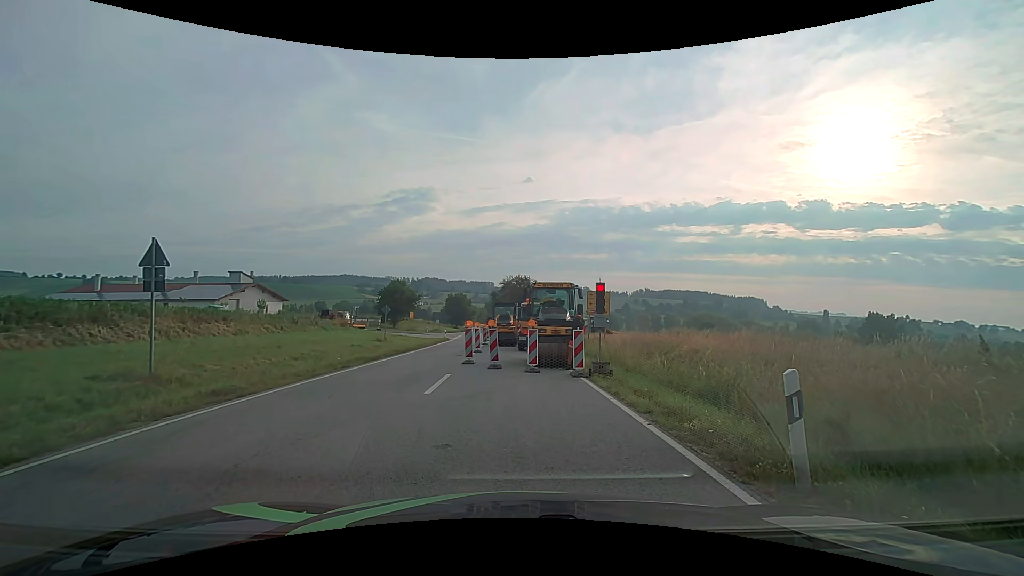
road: secondary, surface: asphalt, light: Day
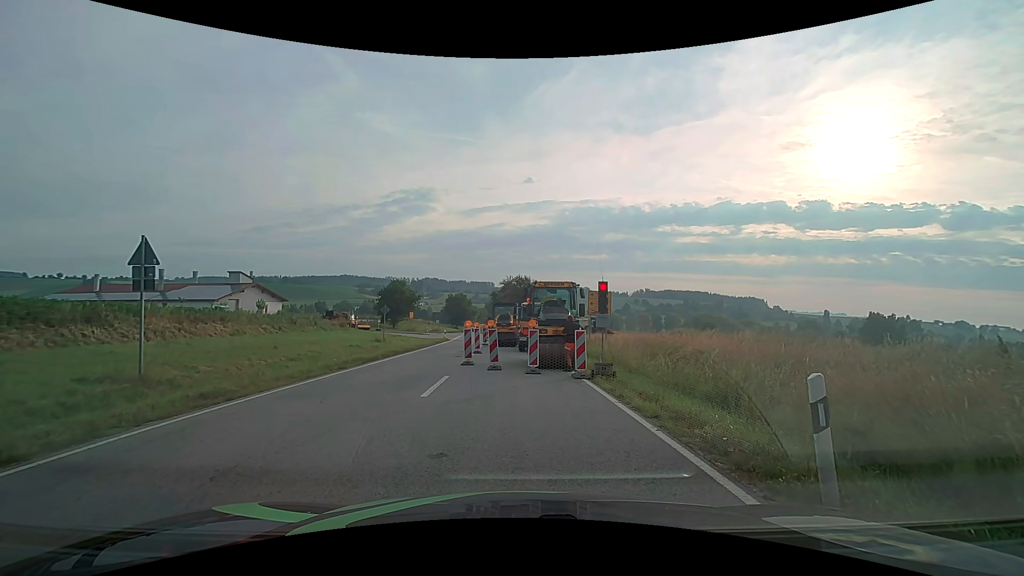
(0.0, +0.4) m; 0°
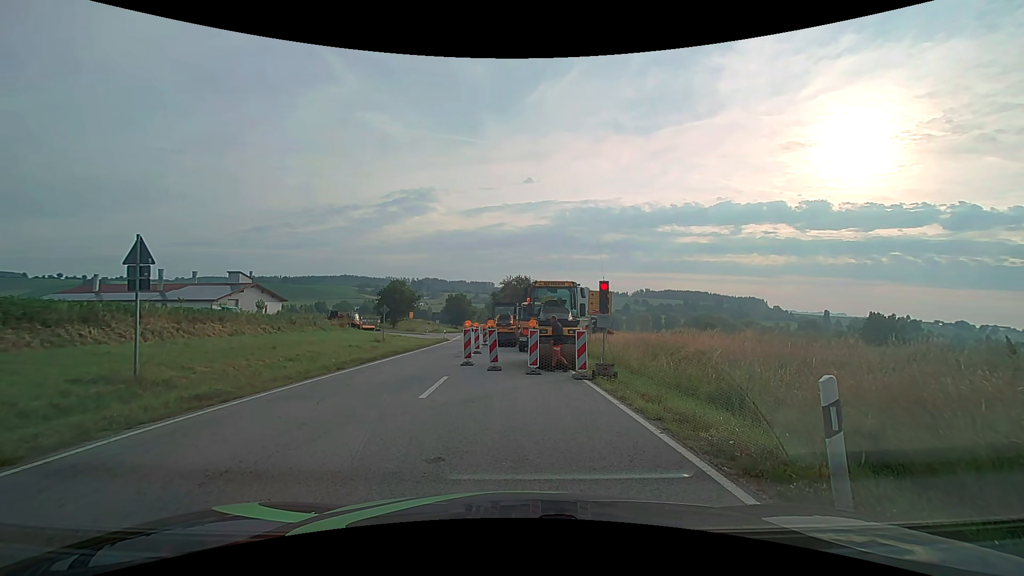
(0.0, +0.2) m; 0°
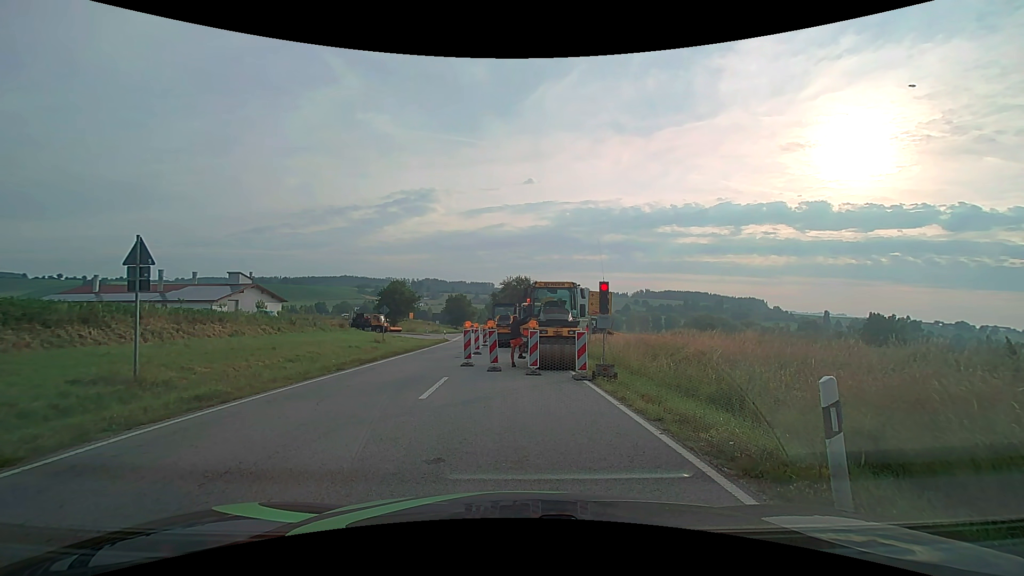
(0.0, +0.1) m; 0°
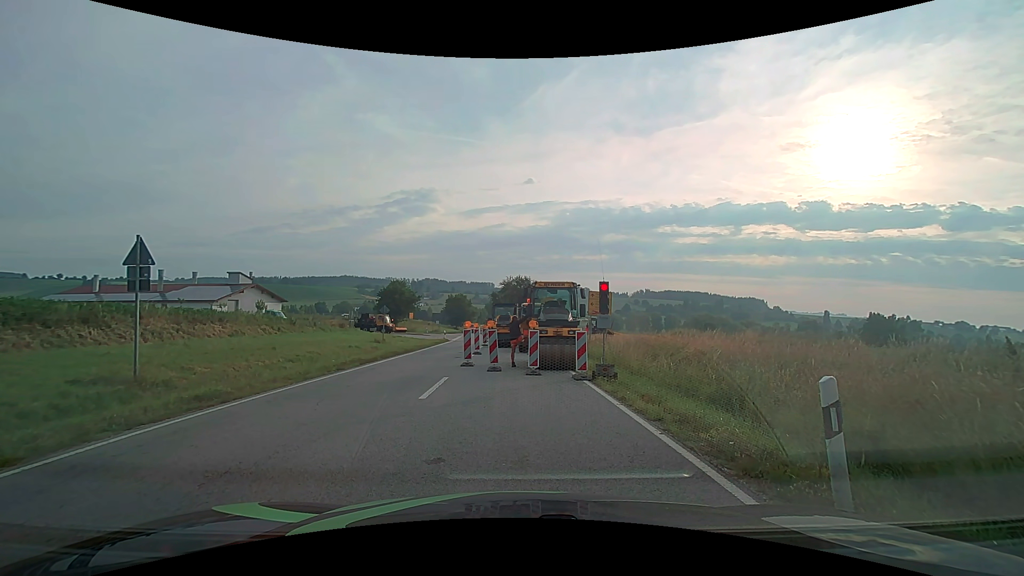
(0.0, 0.0) m; 0°
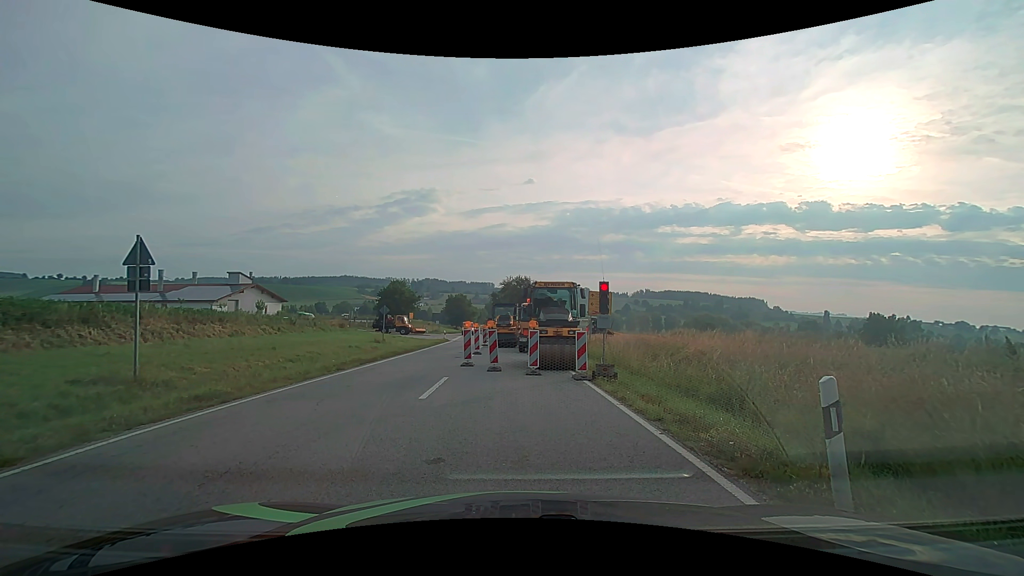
(0.0, 0.0) m; 0°
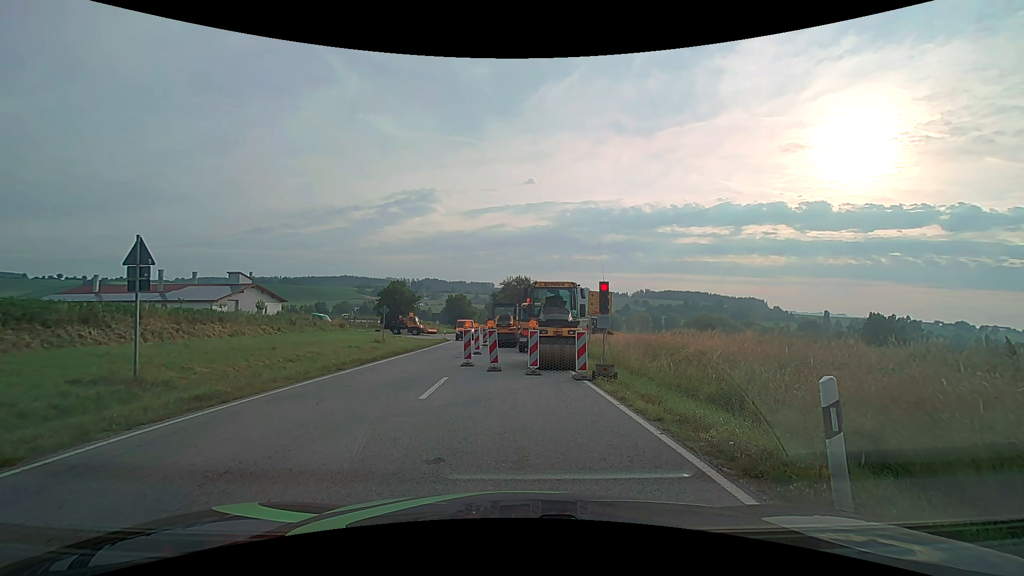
(0.0, 0.0) m; 0°
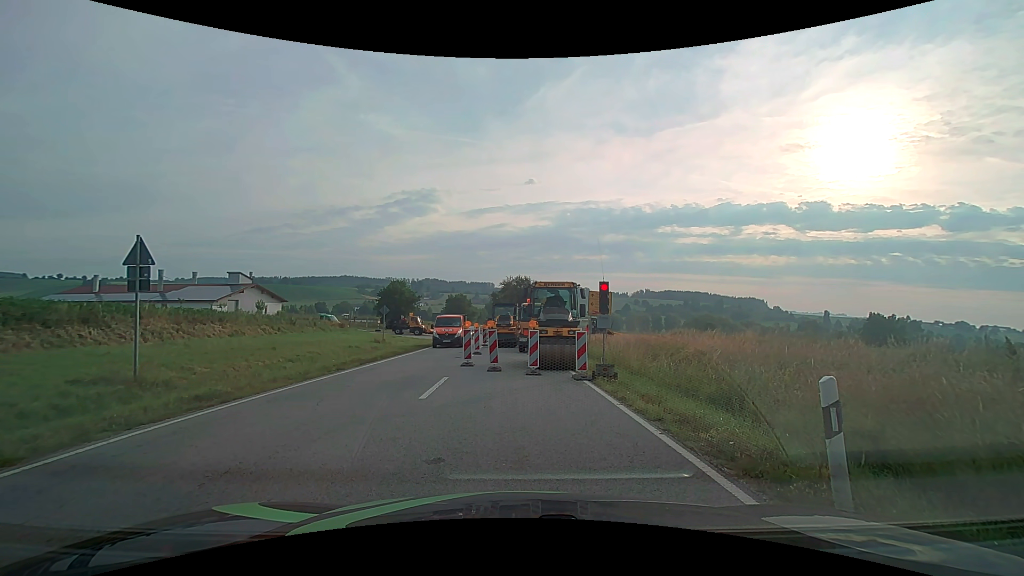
(0.0, 0.0) m; 0°
(-2, +10) (-4, +19) (-5, +29) (-6, +39) (-6, +49) (-7, +59) (-8, +69) (-9, +79) (-10, +89) (-12, +99) m
